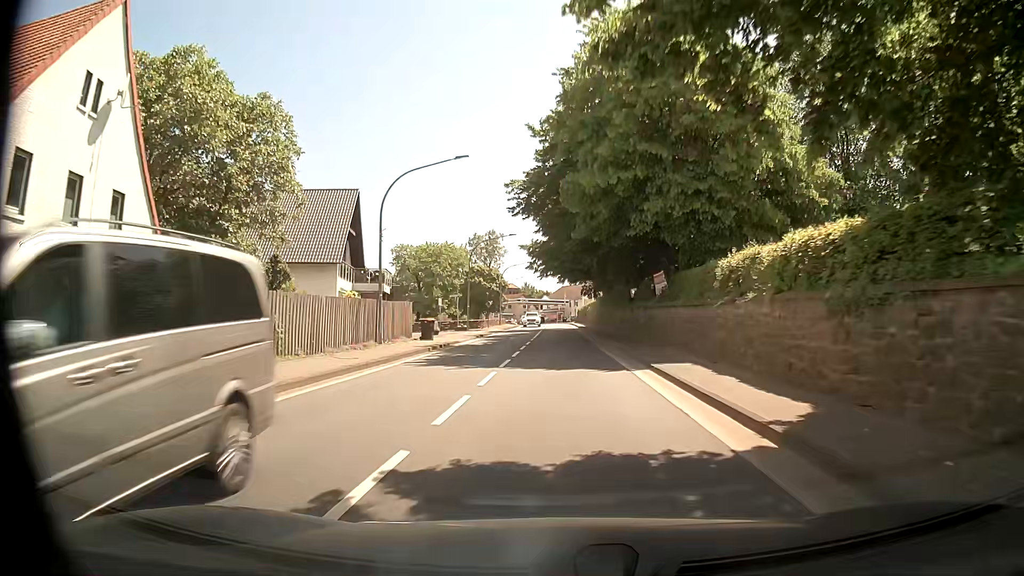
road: primary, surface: asphalt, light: Day
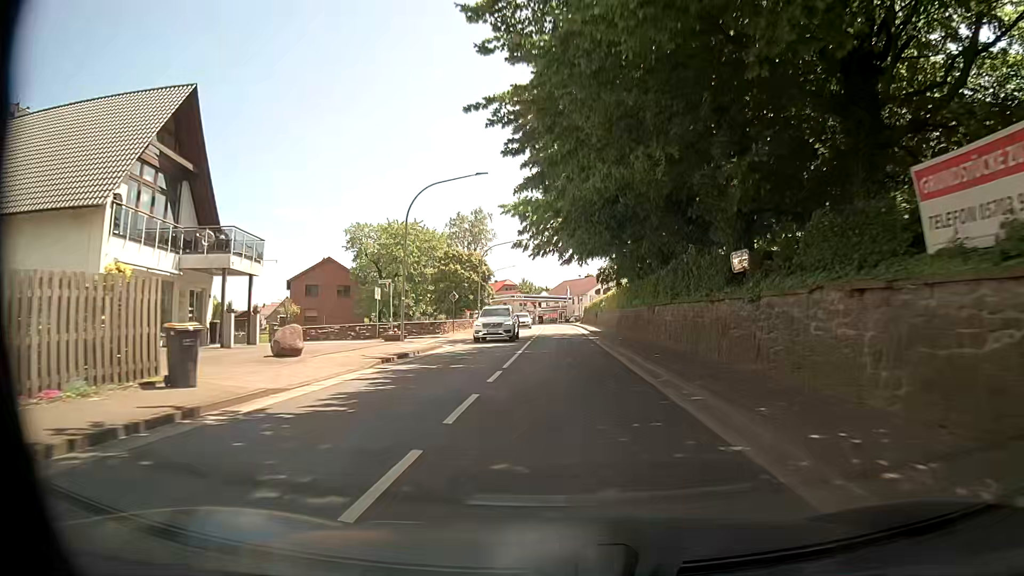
(-0.1, +23.0) m; 0°
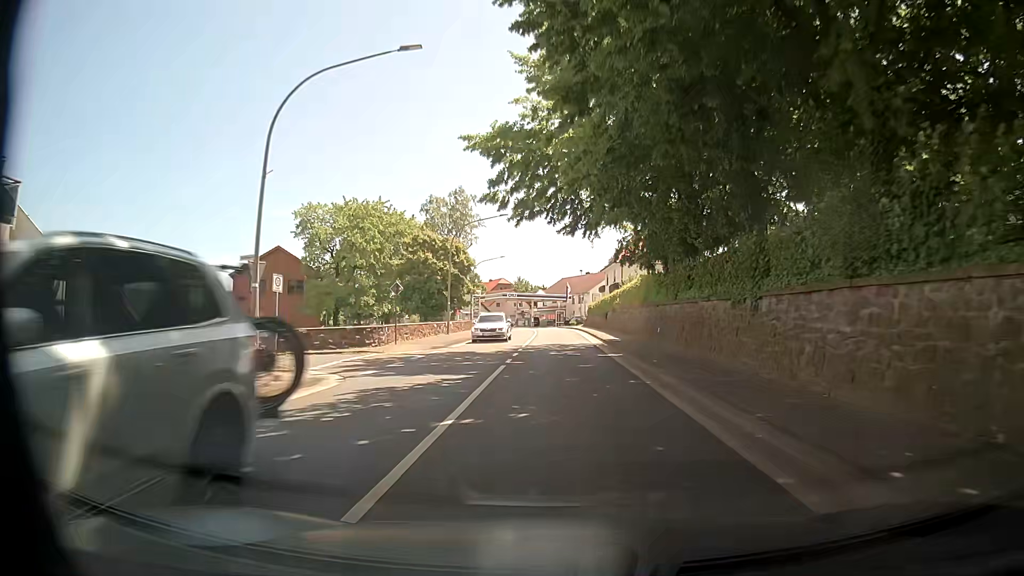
(-0.1, +15.3) m; 0°
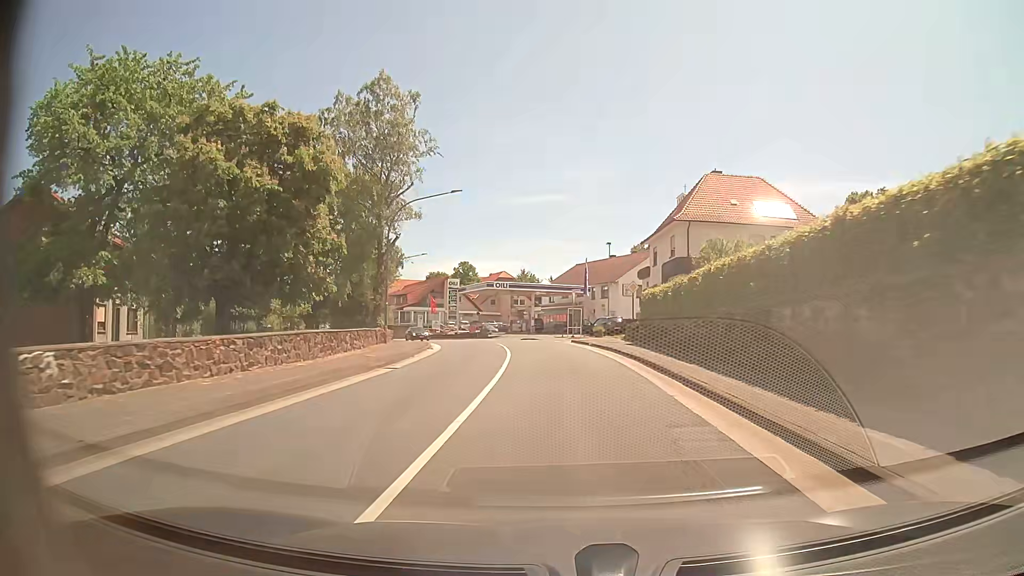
(+0.1, +38.2) m; -1°
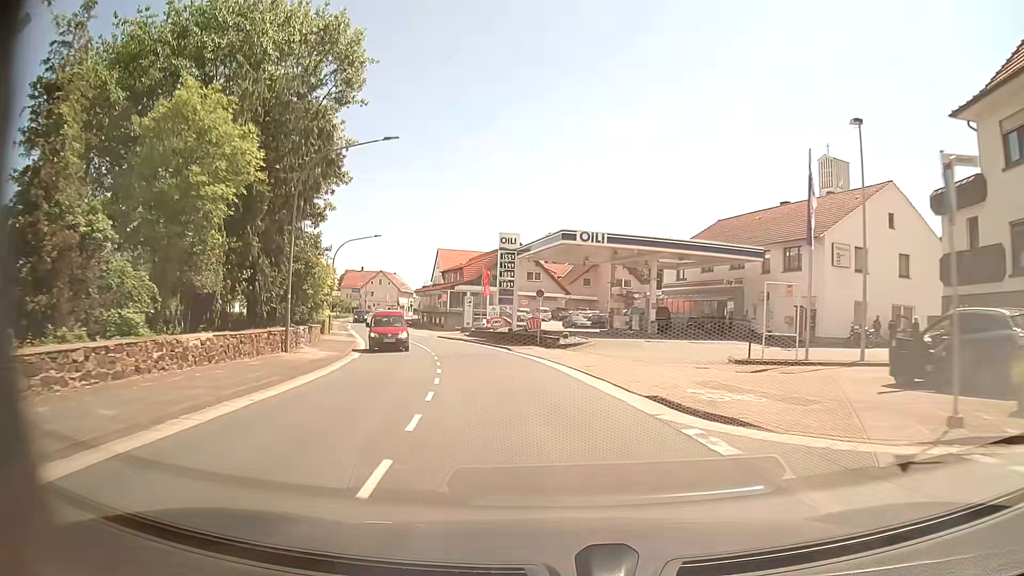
(-2.1, +38.2) m; -8°
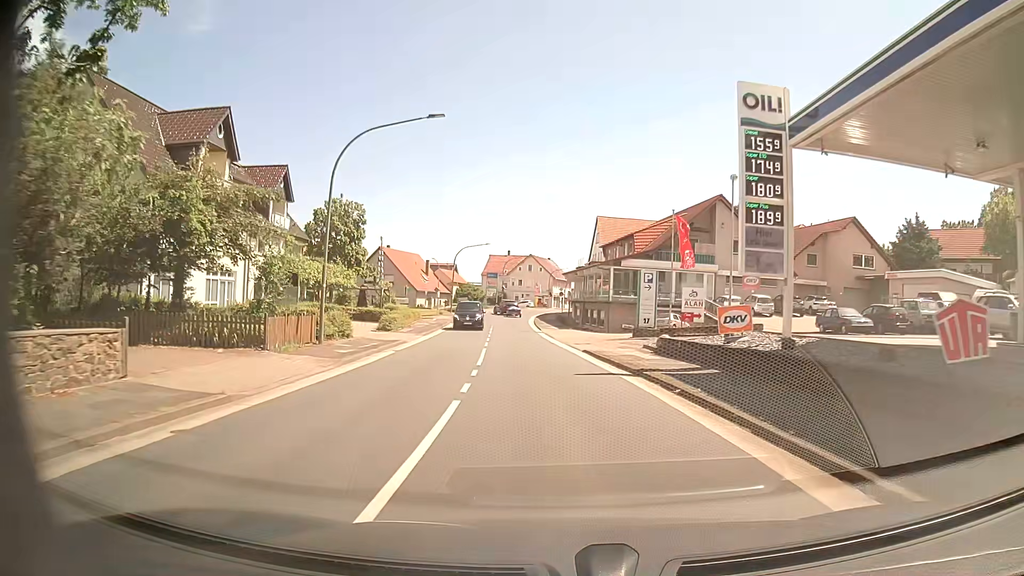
(-4.3, +30.8) m; -14°
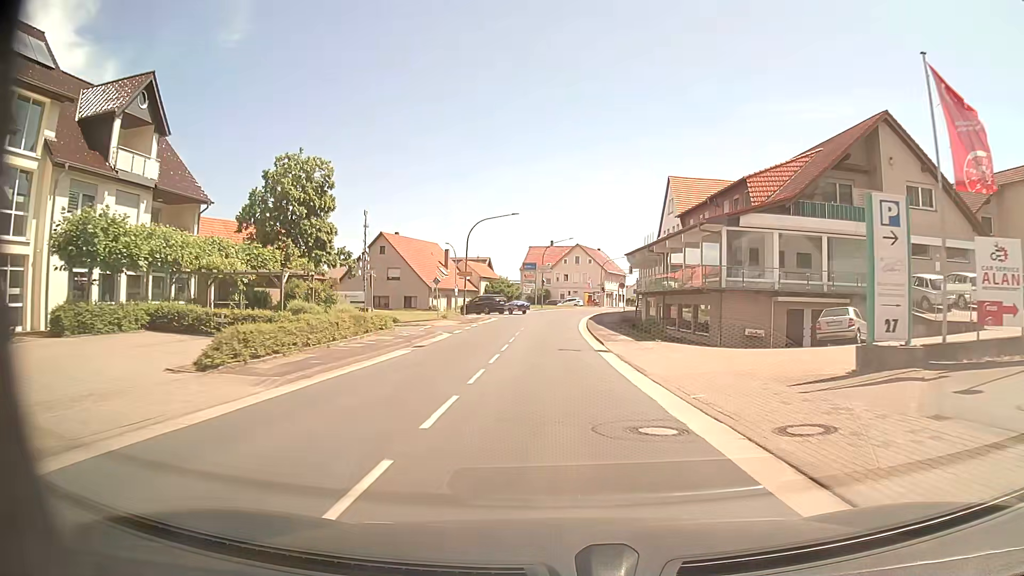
(-1.0, +23.5) m; -4°
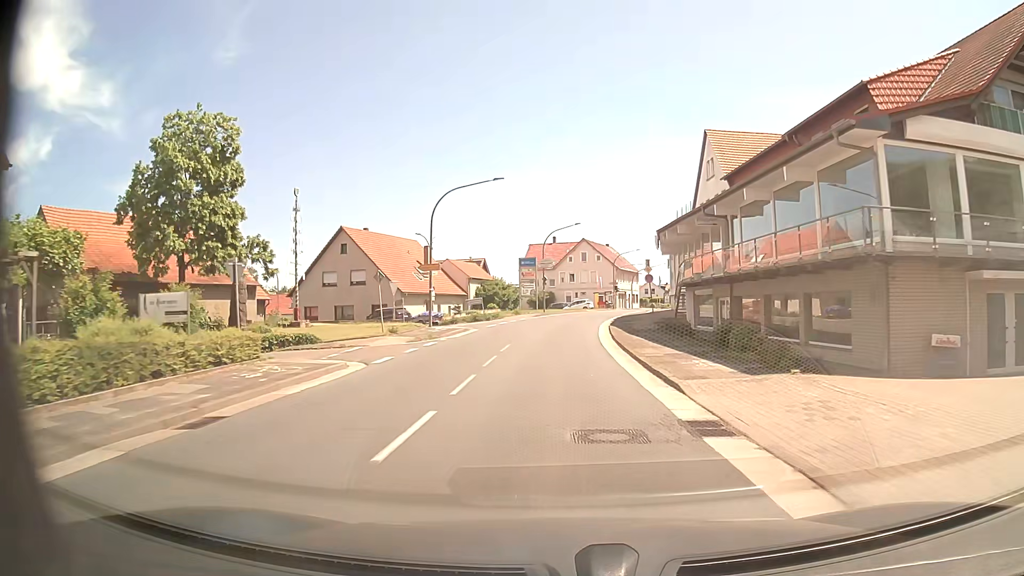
(-0.1, +15.5) m; 0°
(0, +10) (0, +20) (+1, +30) (+1, +40) (+3, +50) (+5, +60) (+8, +69) (+11, +79) (+14, +88) (+17, +98) m
